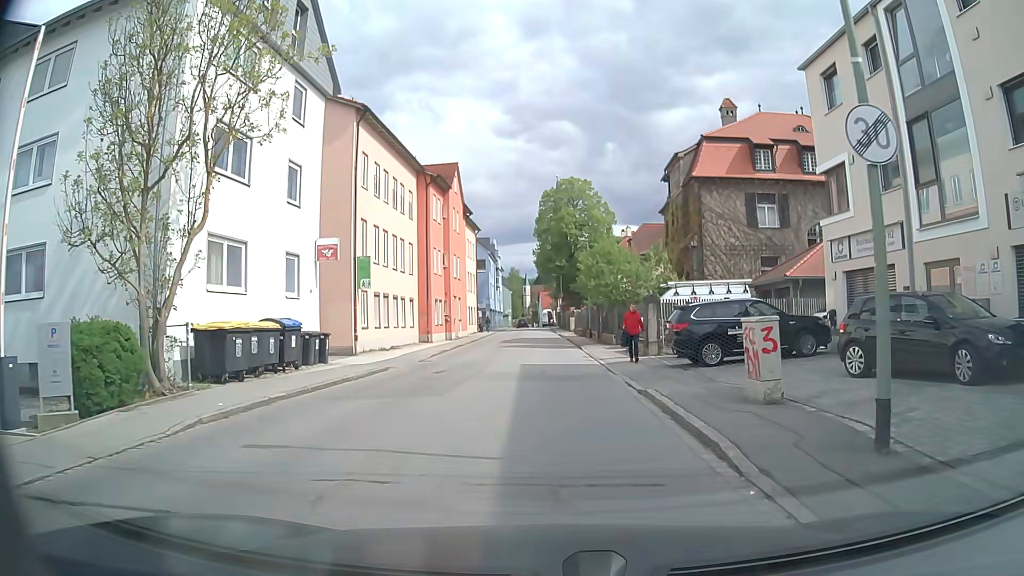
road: residential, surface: asphalt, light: Day
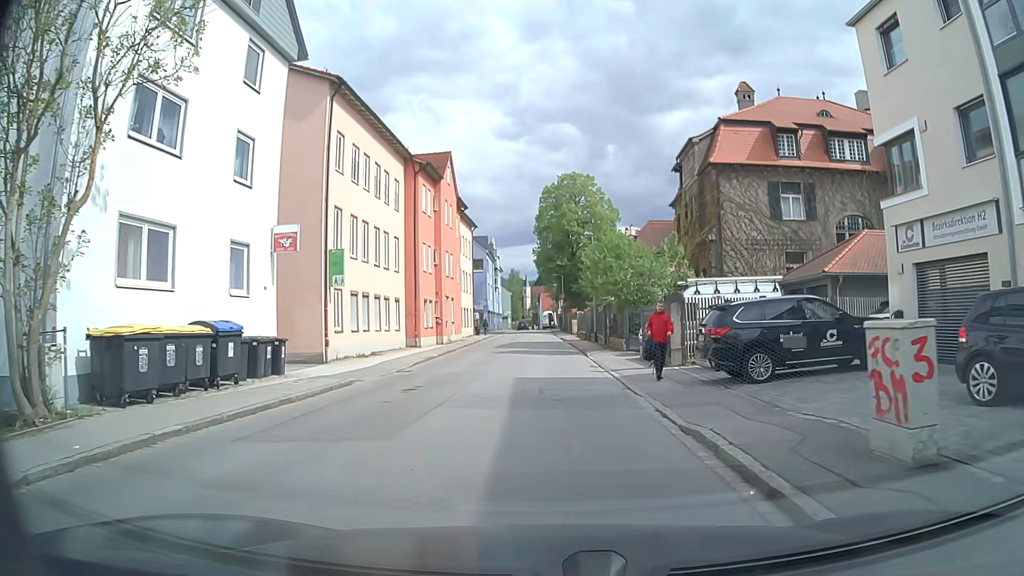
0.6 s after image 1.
(0.0, +4.1) m; +1°
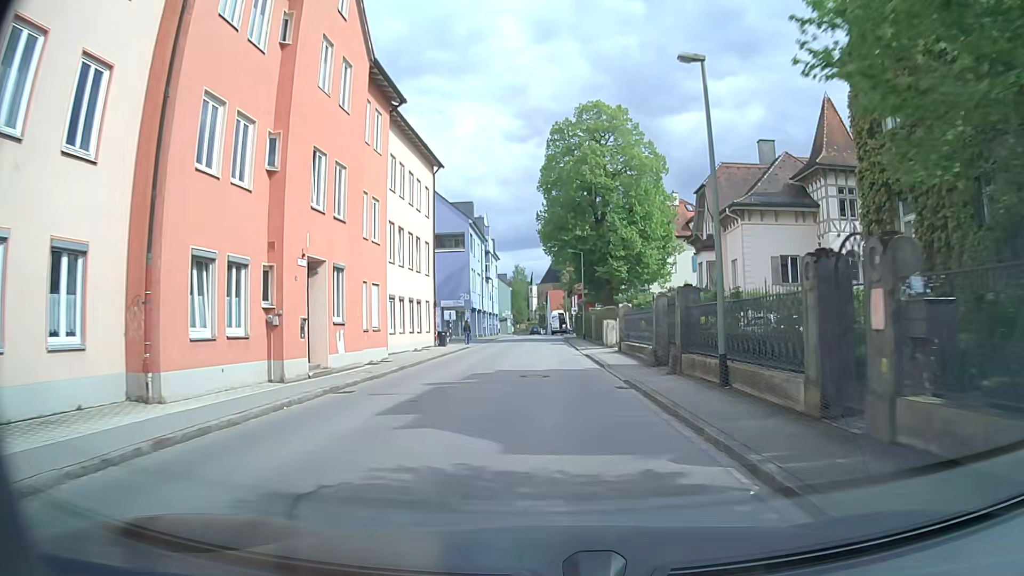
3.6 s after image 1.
(-0.8, +27.6) m; -2°
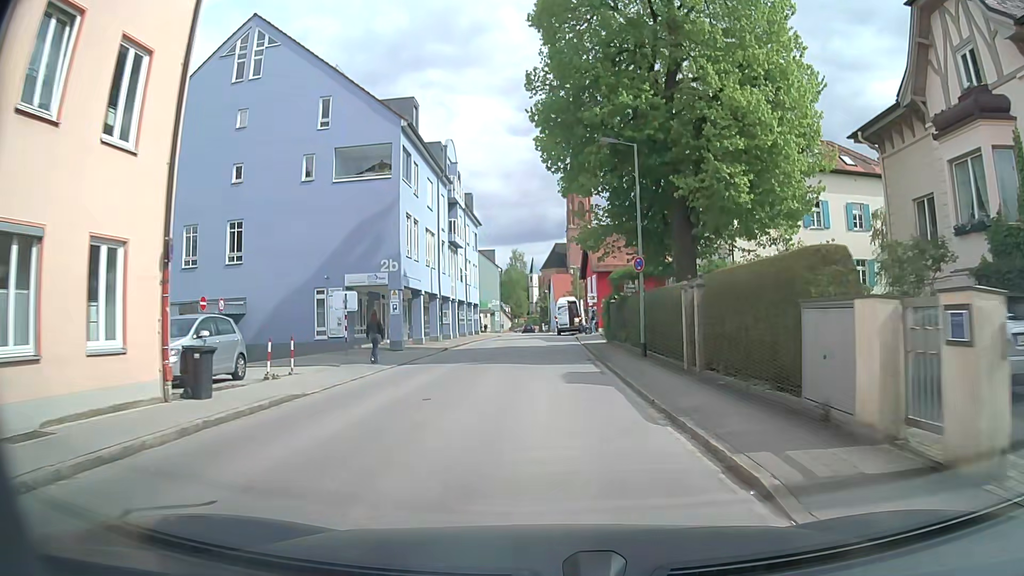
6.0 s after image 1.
(0.0, +28.7) m; 0°
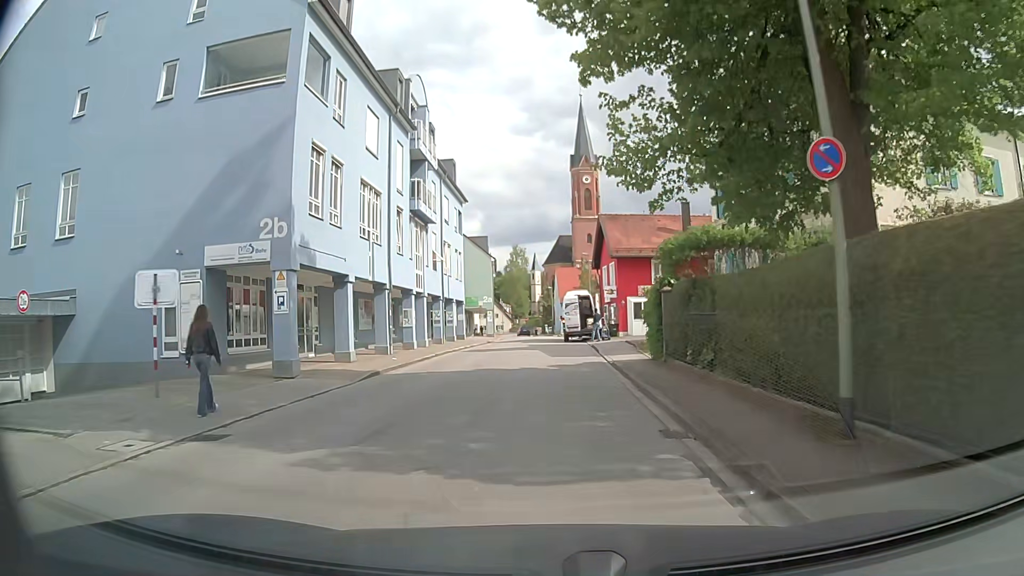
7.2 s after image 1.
(-0.1, +13.2) m; 0°
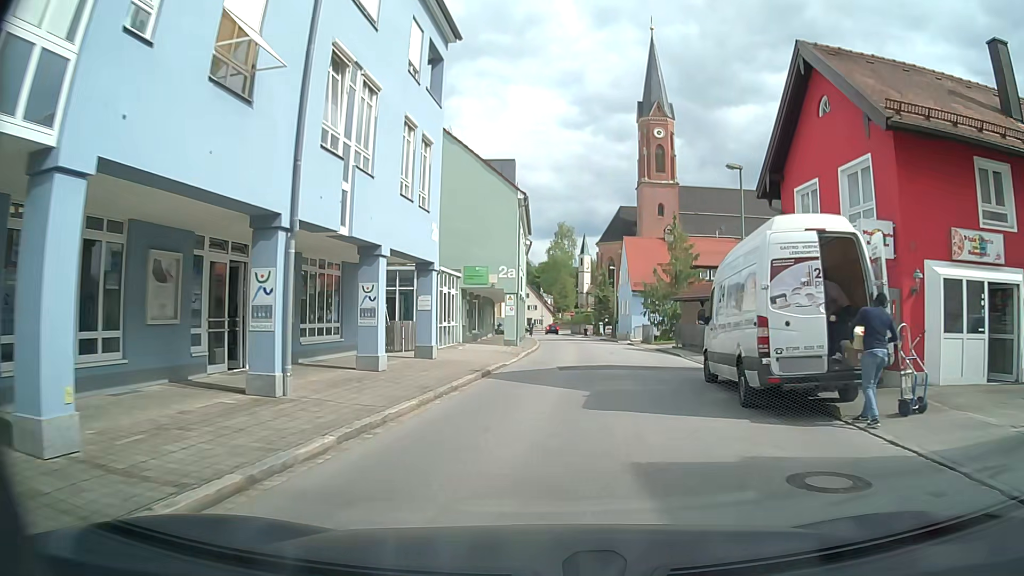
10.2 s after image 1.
(-1.7, +29.2) m; -4°
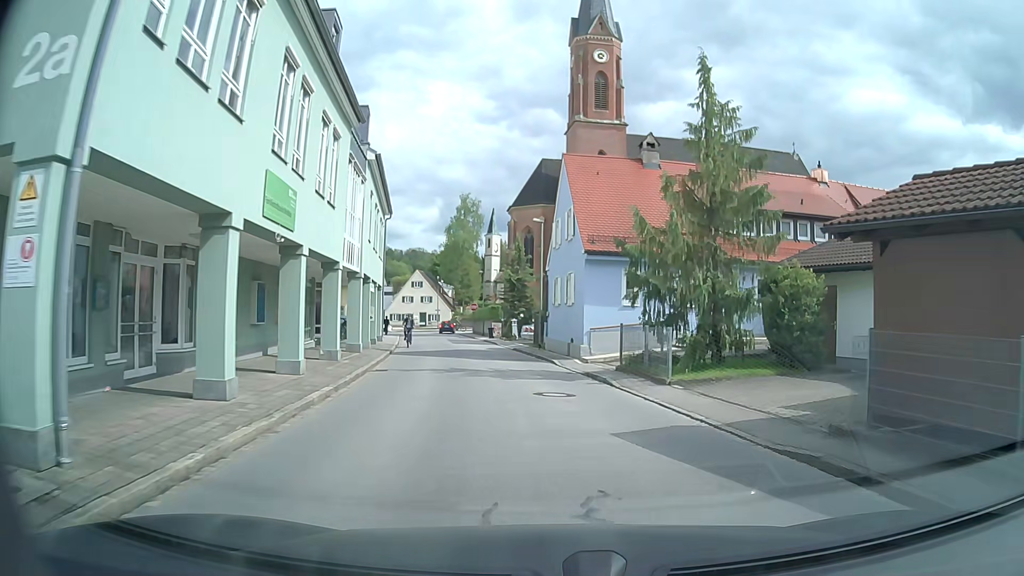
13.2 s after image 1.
(+1.6, +26.3) m; +8°
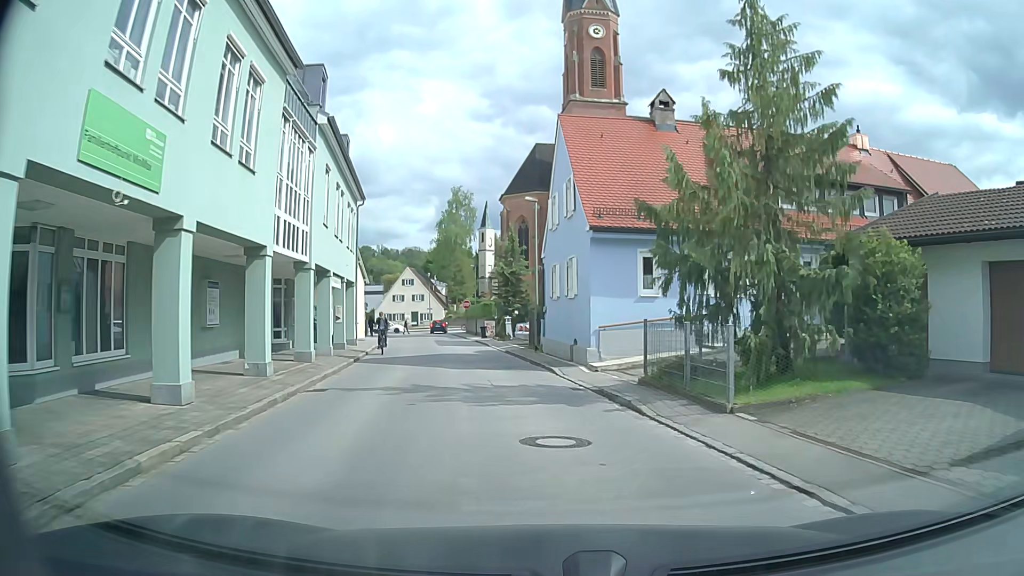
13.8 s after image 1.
(0.0, +5.0) m; +1°
